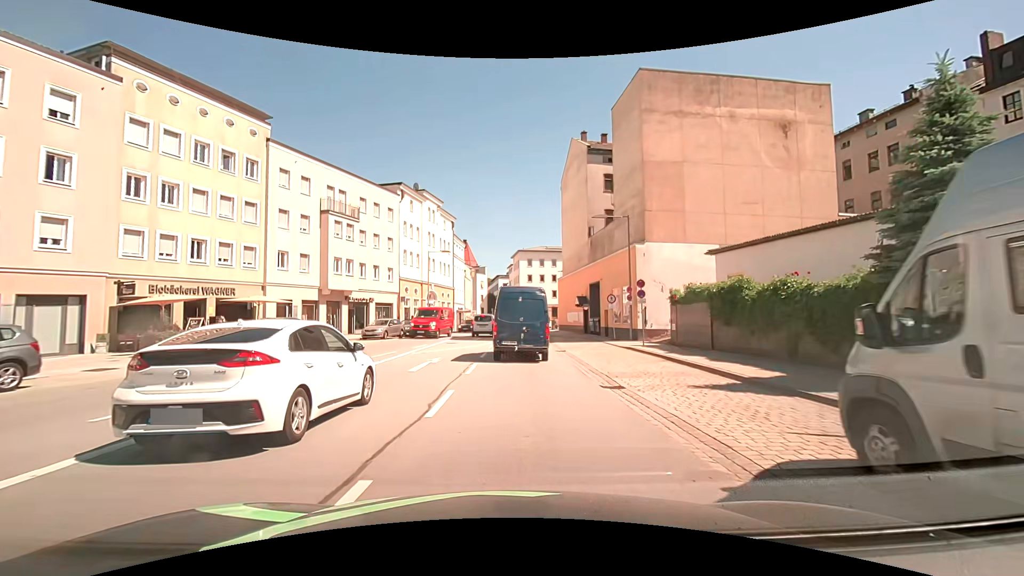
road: primary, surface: asphalt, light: Day
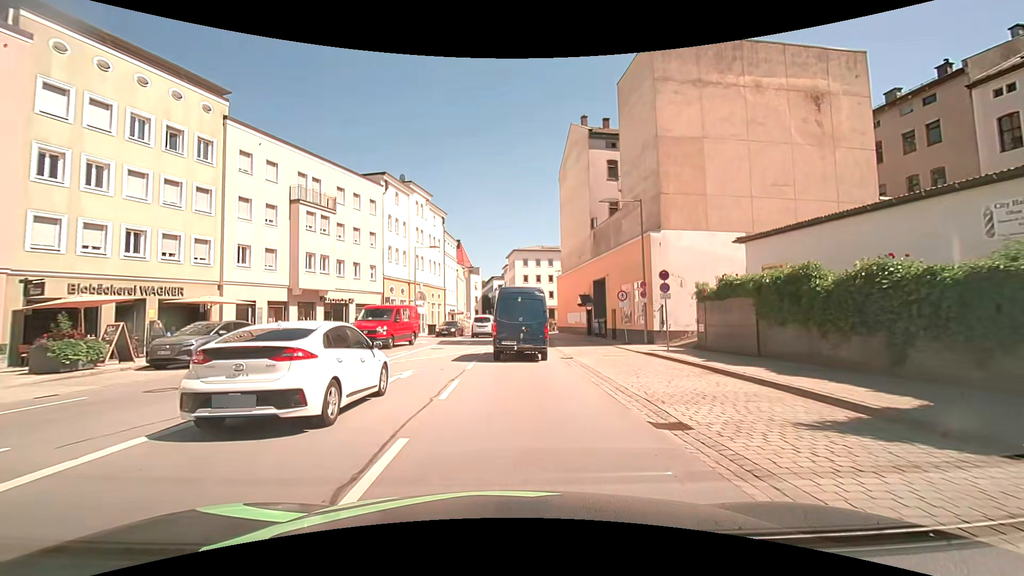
(0.0, +4.4) m; 0°
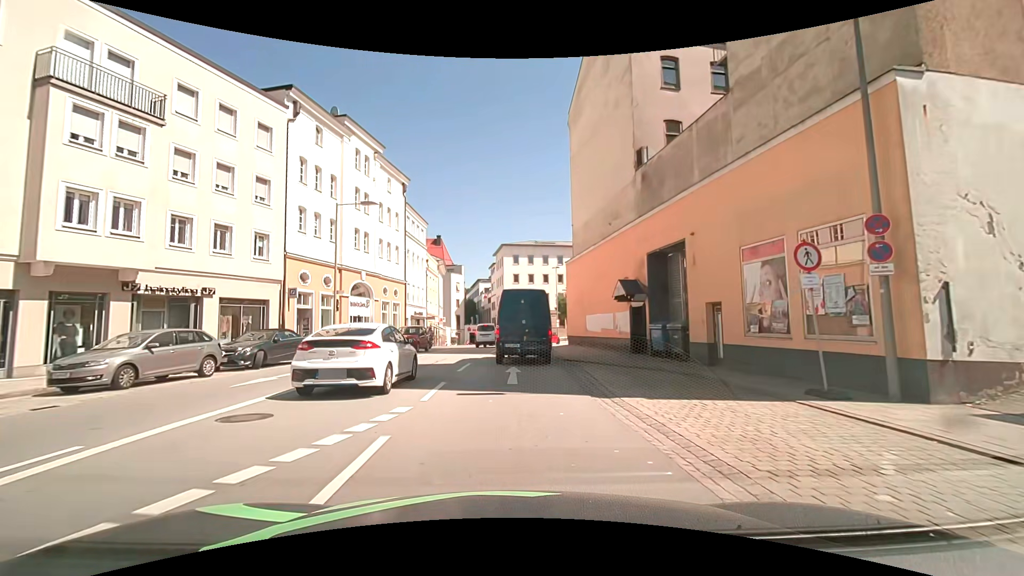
(+0.3, +17.9) m; +2°
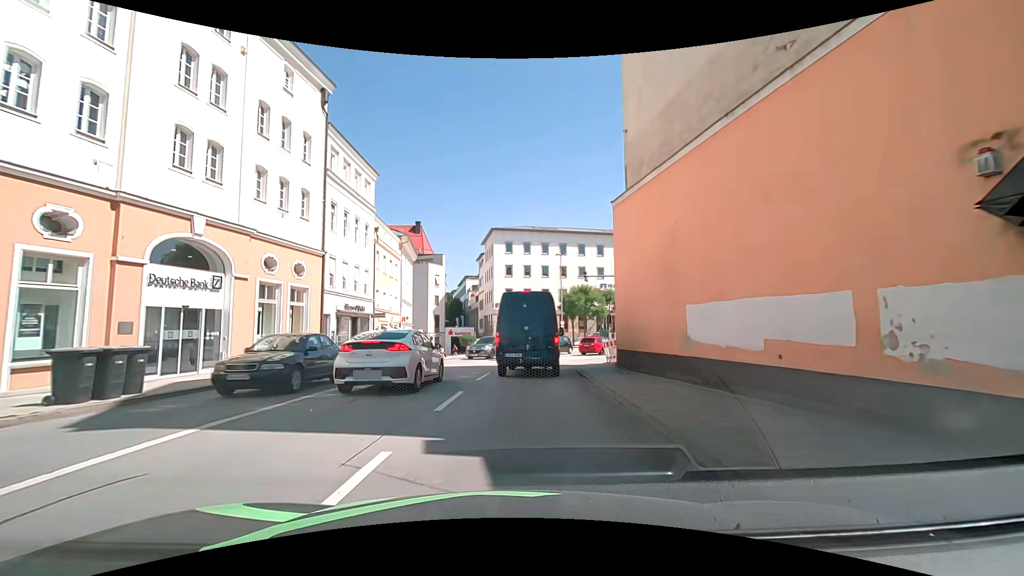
(-0.2, +18.6) m; -2°
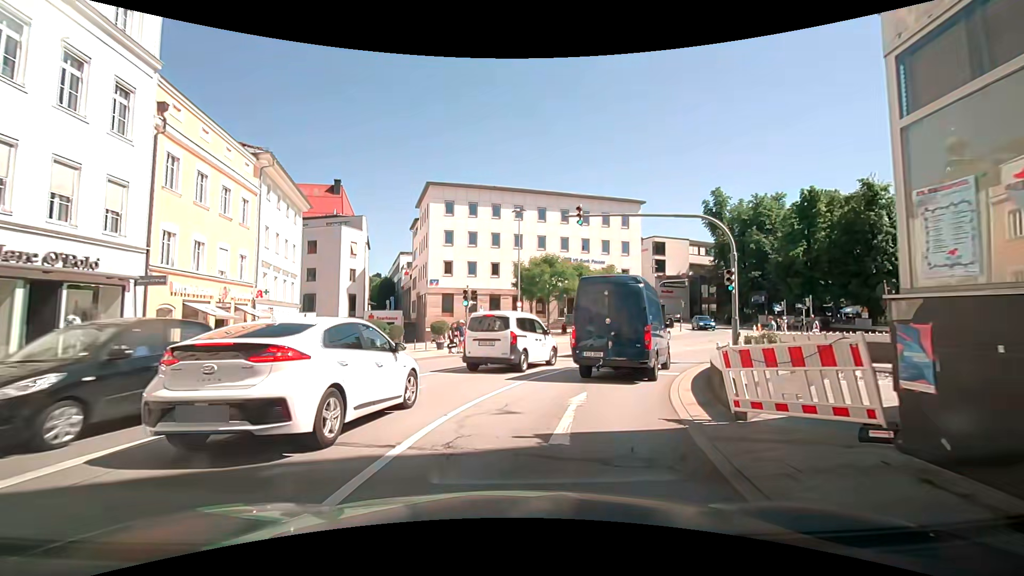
(+0.6, +17.4) m; +9°
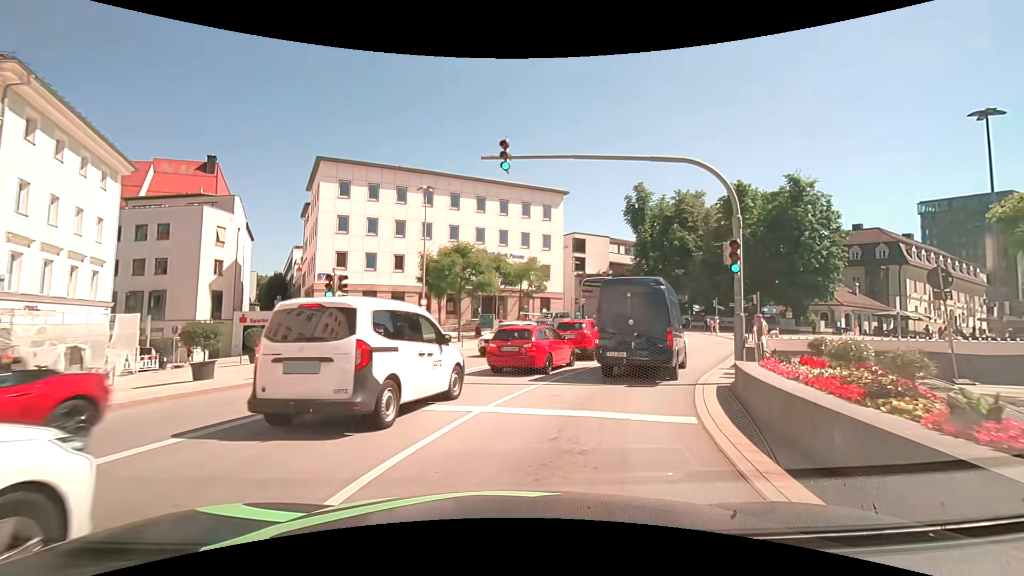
(+0.6, +7.7) m; +10°
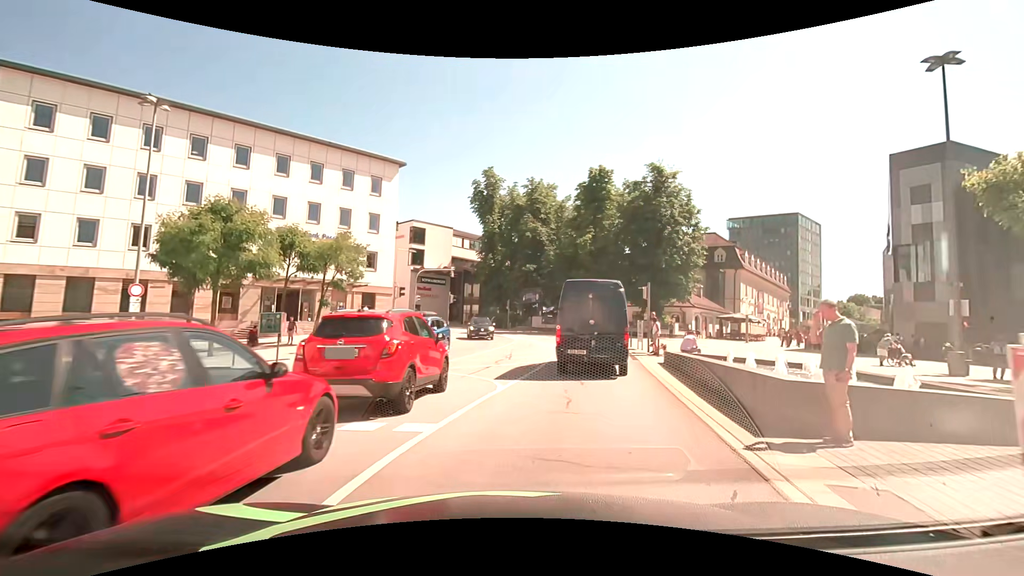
(+1.5, +11.9) m; +15°
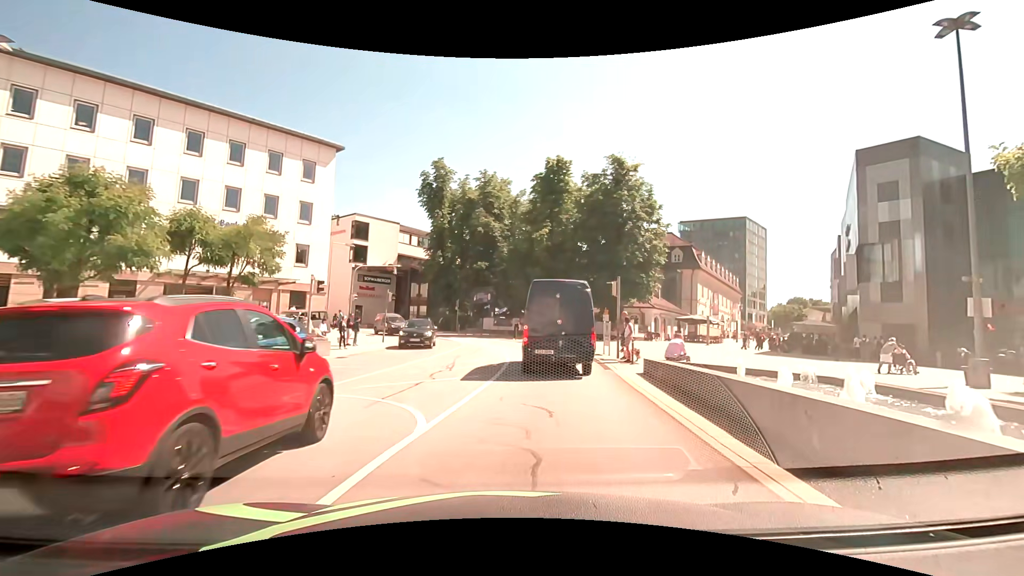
(+0.2, +4.2) m; +6°
(+1, +10) (+2, +20) (+1, +30) (-1, +40) (-6, +48) (-13, +56) (-20, +62) (-28, +69) (-35, +76) (-42, +83) m
